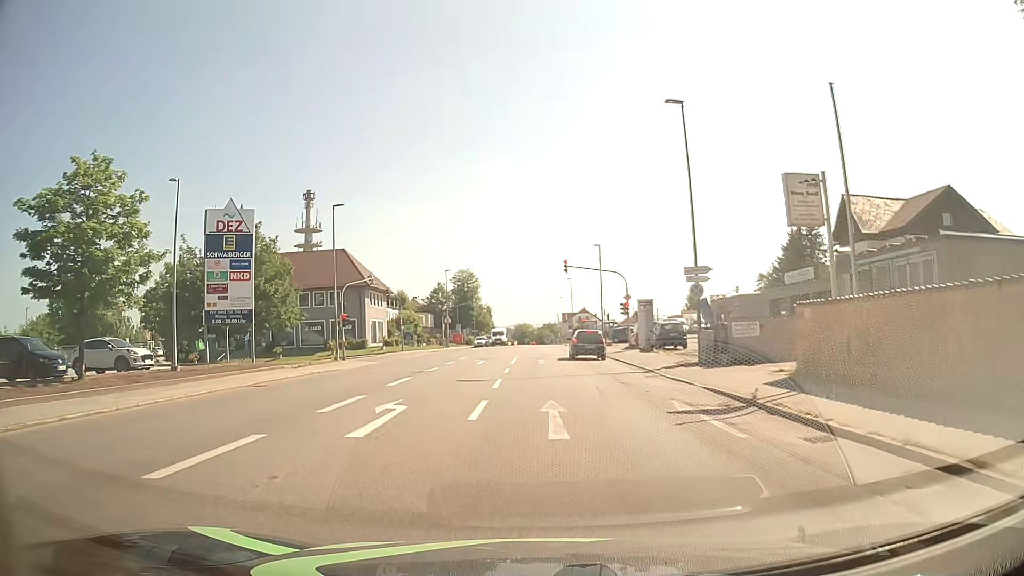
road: tertiary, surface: asphalt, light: Day
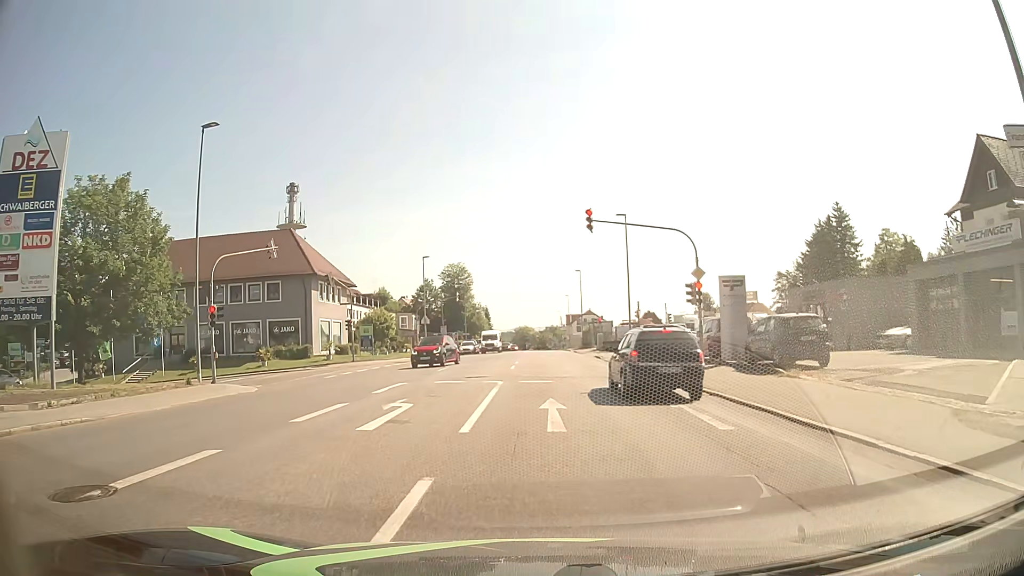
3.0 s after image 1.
(+0.1, +19.0) m; 0°
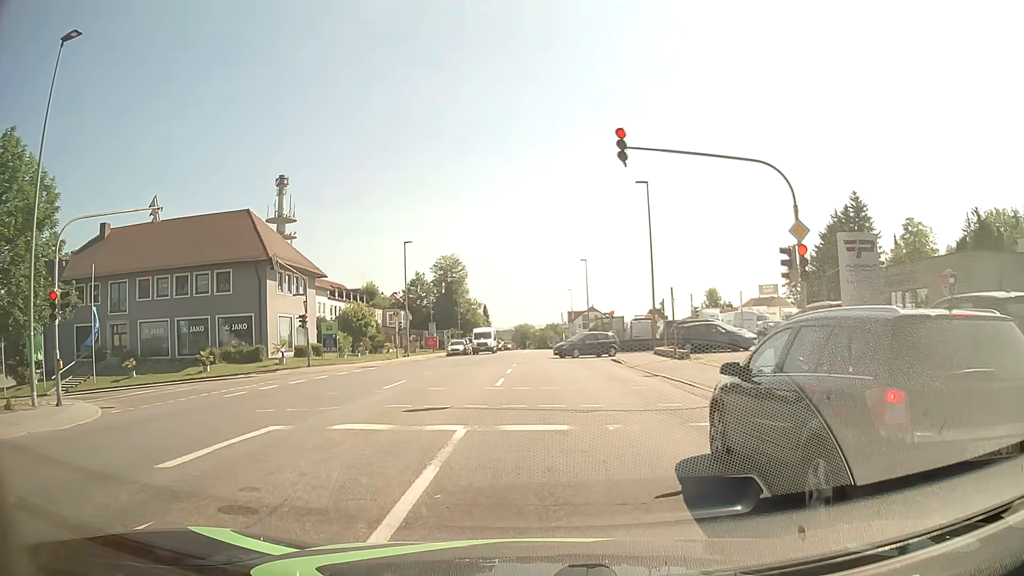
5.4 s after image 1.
(0.0, +9.8) m; 0°
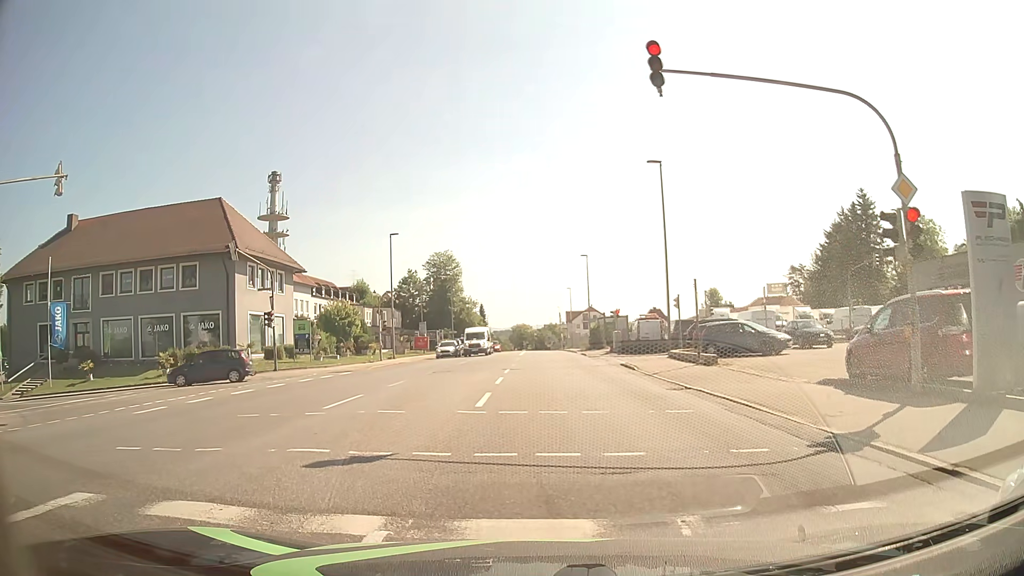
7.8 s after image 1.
(0.0, +4.8) m; -1°
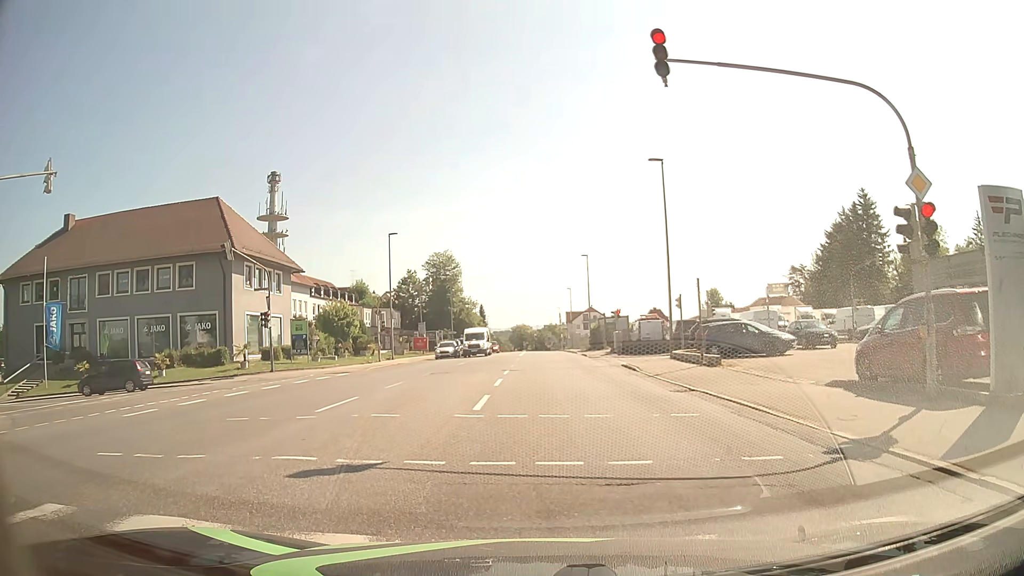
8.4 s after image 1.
(0.0, +0.4) m; 0°
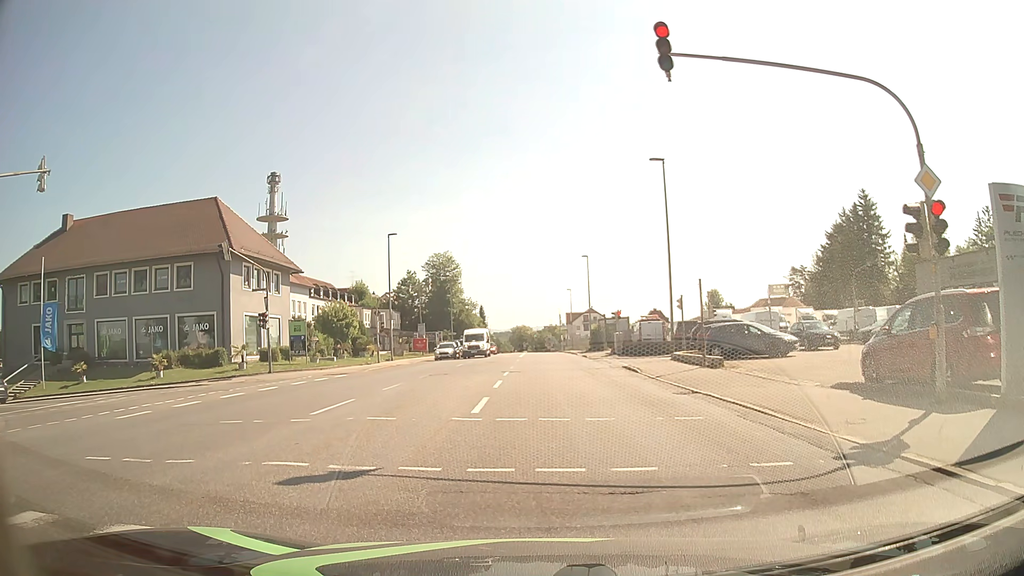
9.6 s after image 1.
(0.0, +0.3) m; 0°
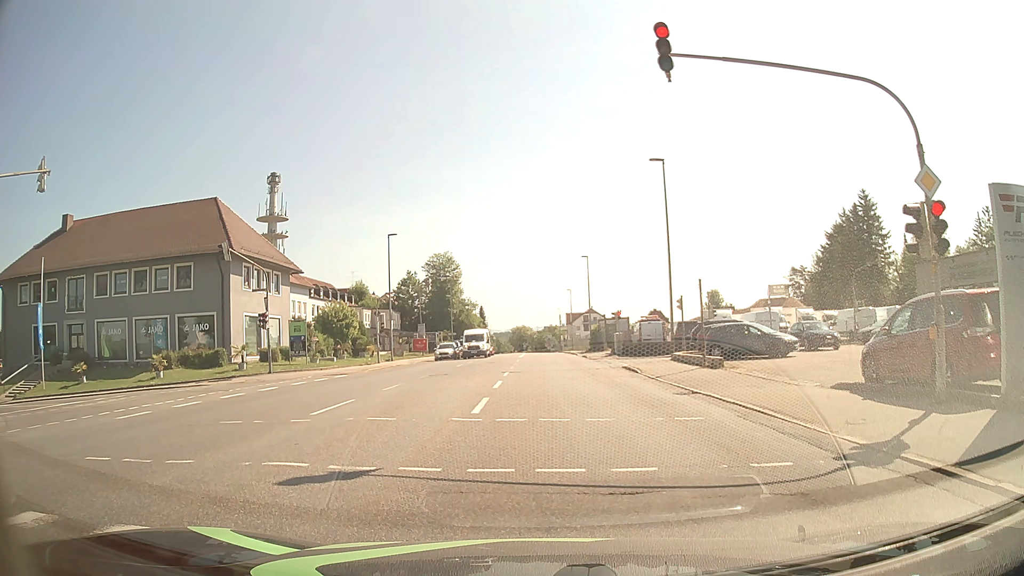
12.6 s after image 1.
(0.0, +0.1) m; 0°
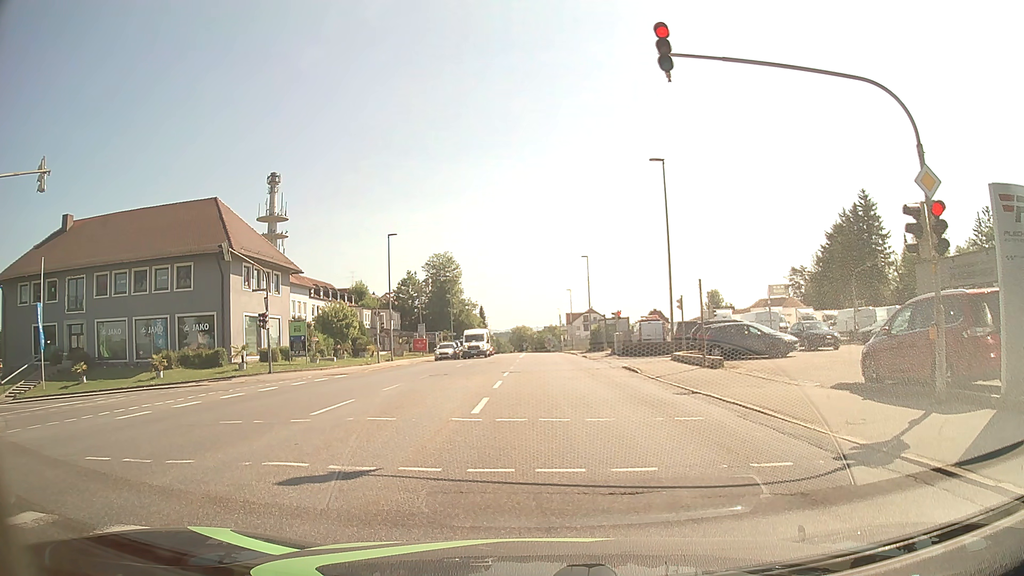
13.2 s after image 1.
(0.0, 0.0) m; 0°
(0, +10) (0, +20) (+1, +30) (+1, +40) (+1, +50) (+1, +60) (+1, +70) (+1, +80) (+2, +90) (+2, +100) m
